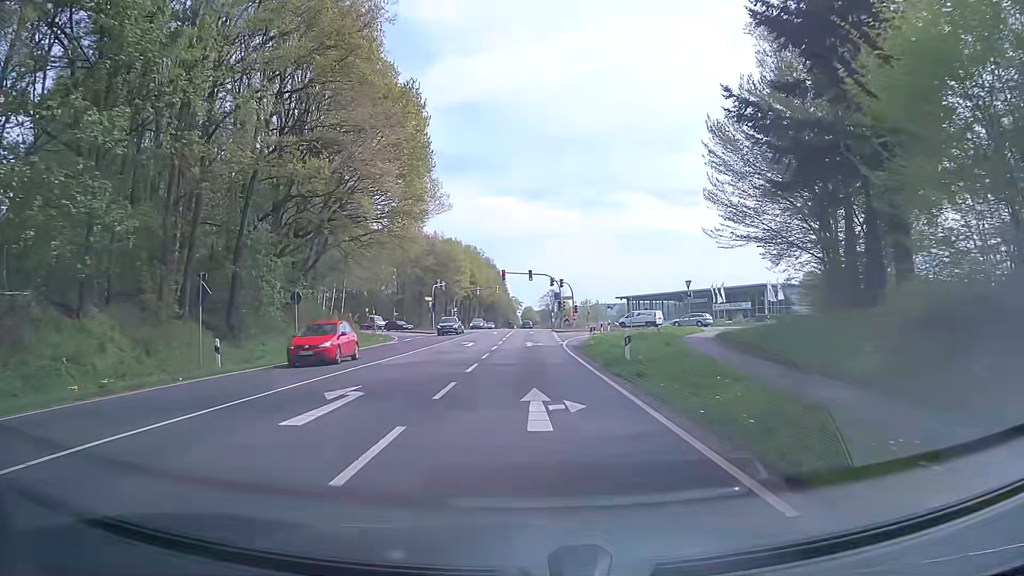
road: primary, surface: asphalt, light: Day
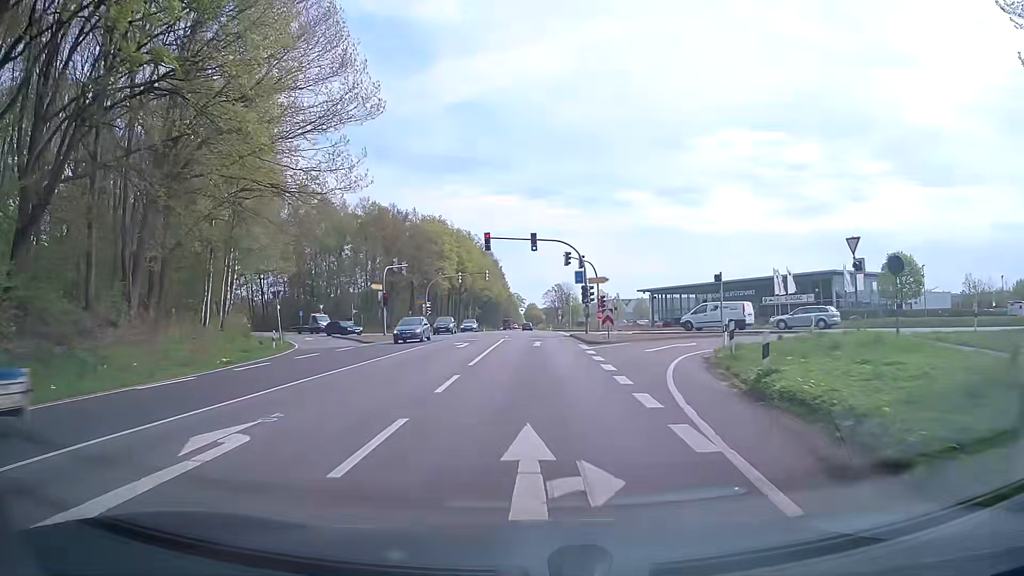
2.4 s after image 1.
(+0.1, +30.6) m; 0°
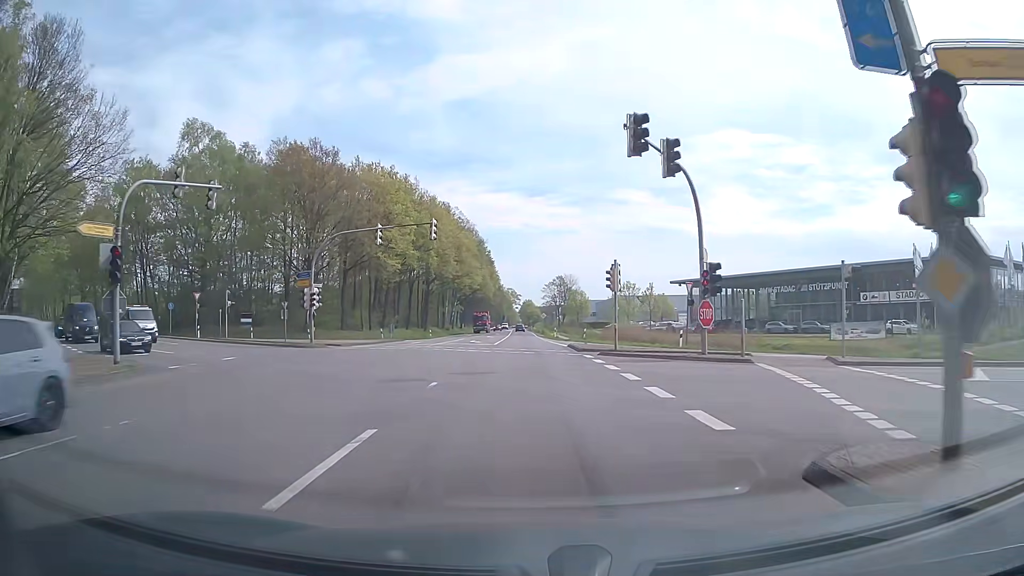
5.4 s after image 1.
(+0.5, +38.1) m; +1°
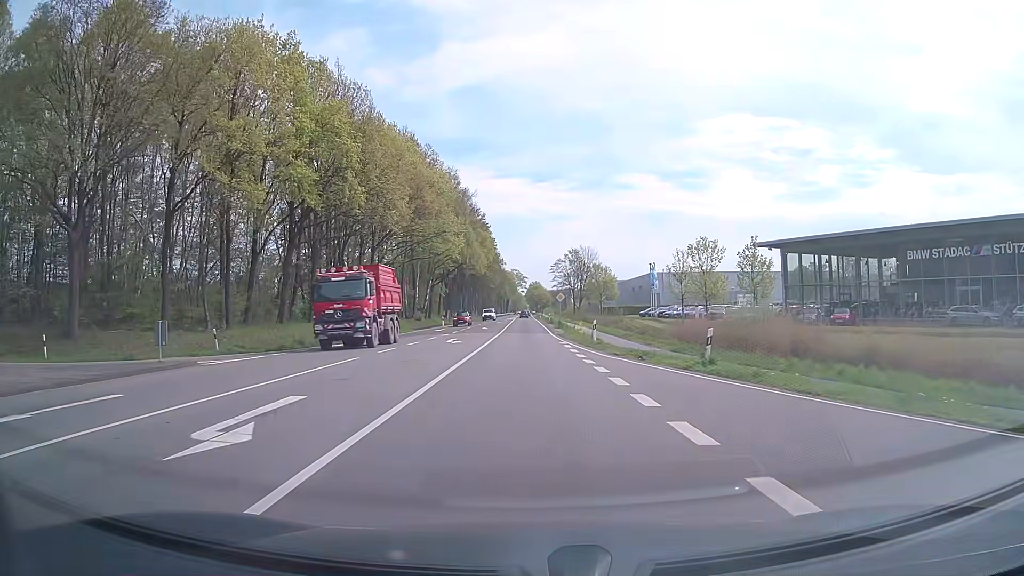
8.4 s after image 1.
(-0.3, +38.3) m; 0°
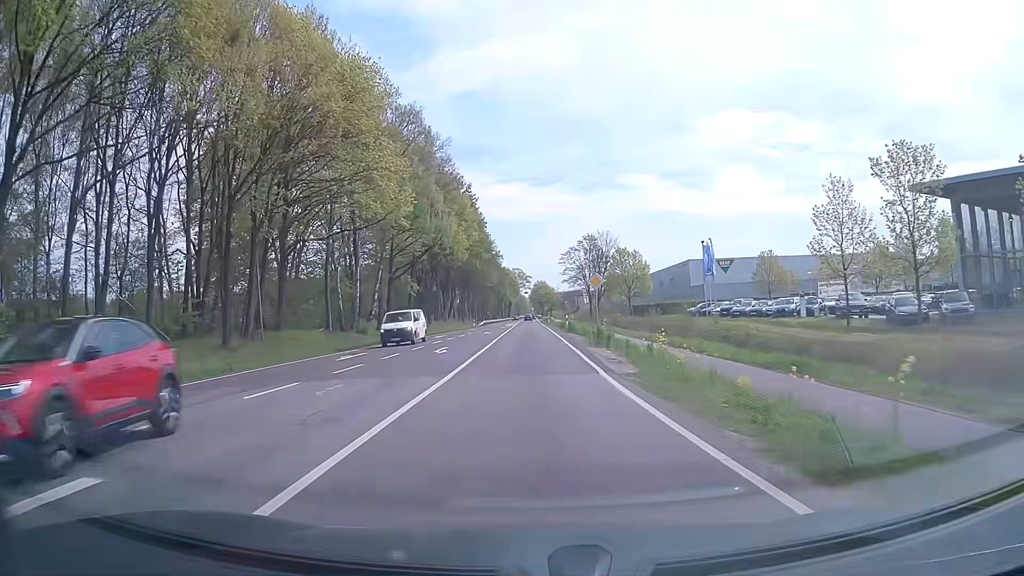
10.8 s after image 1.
(-0.3, +31.0) m; -1°
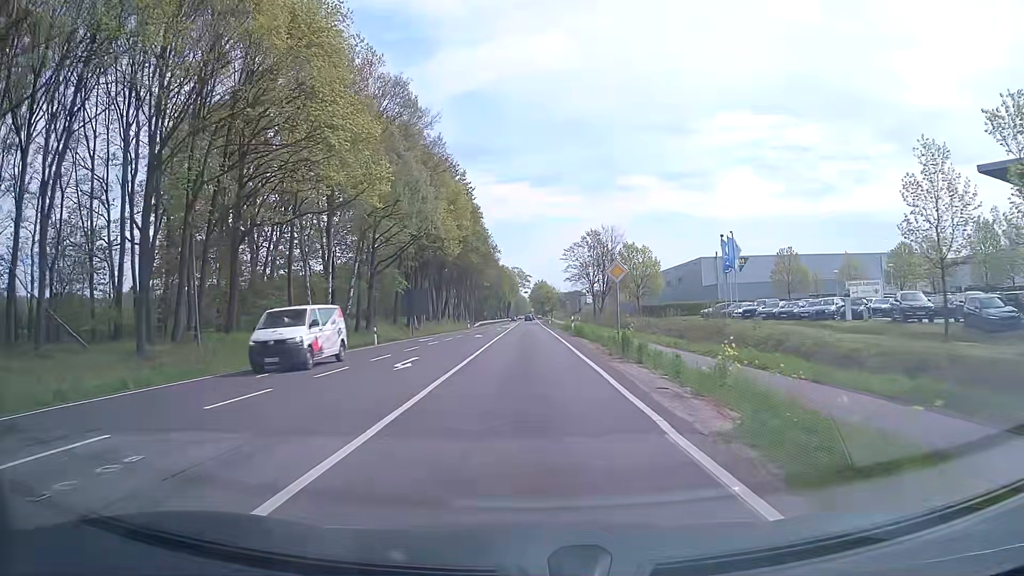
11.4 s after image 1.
(0.0, +7.7) m; 0°
